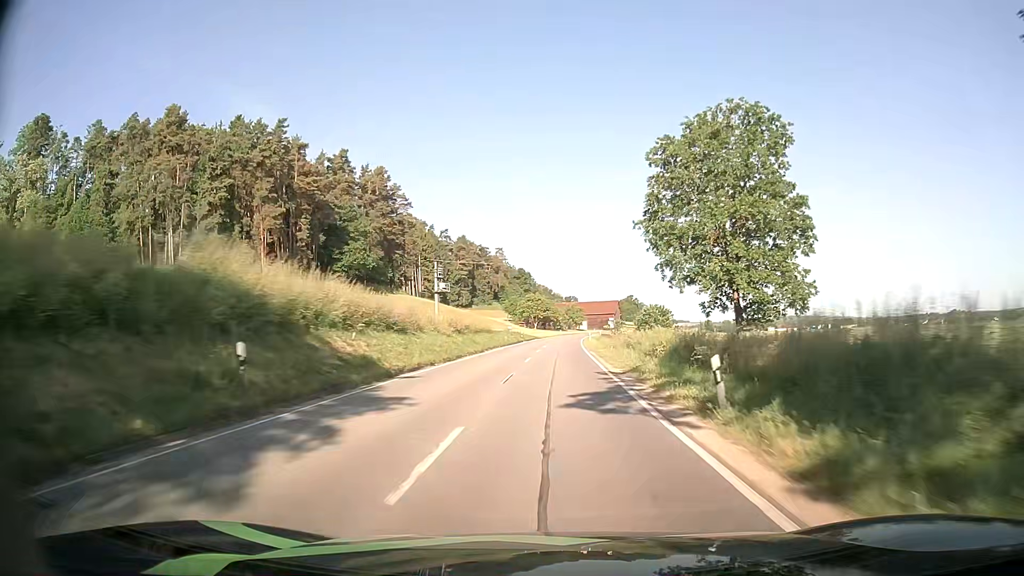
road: secondary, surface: asphalt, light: Day
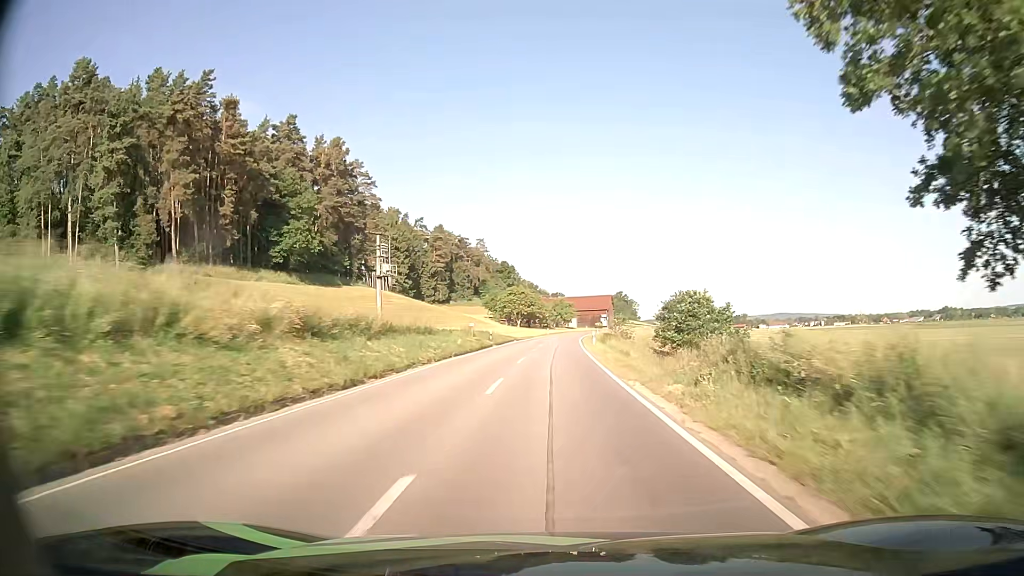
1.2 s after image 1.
(+0.1, +25.6) m; +1°
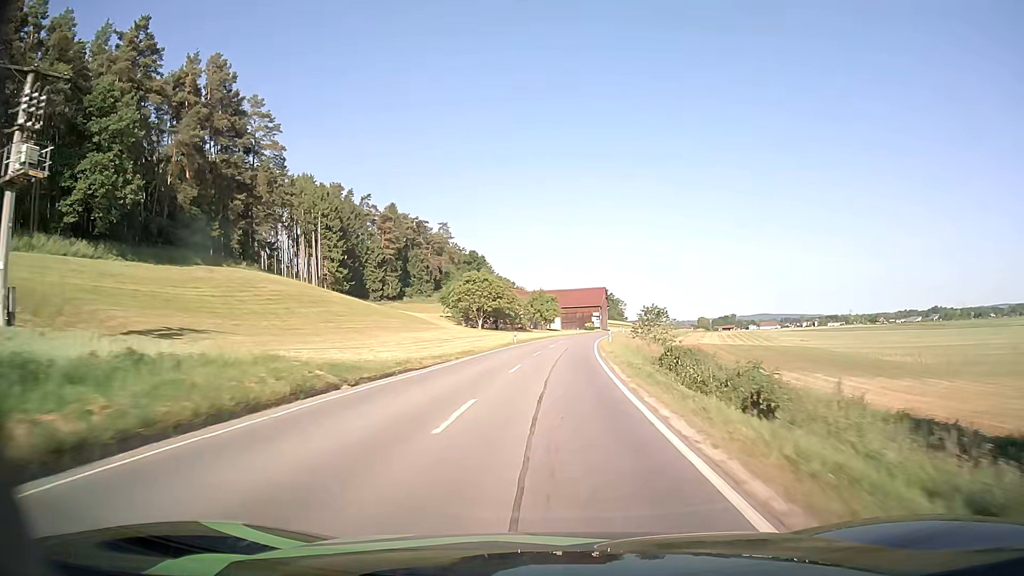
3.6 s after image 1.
(+1.0, +49.9) m; +2°
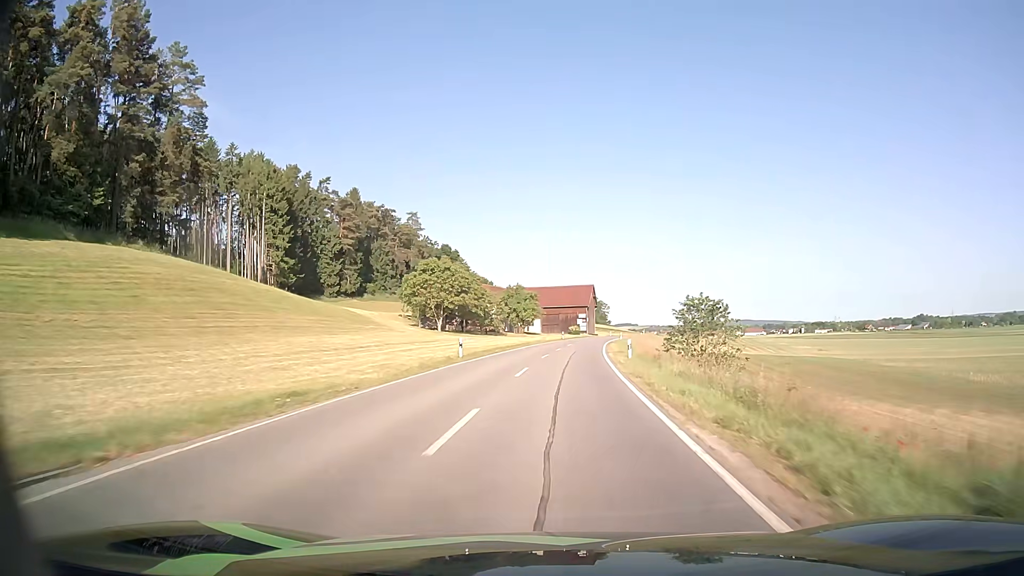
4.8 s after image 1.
(+0.3, +24.2) m; +1°
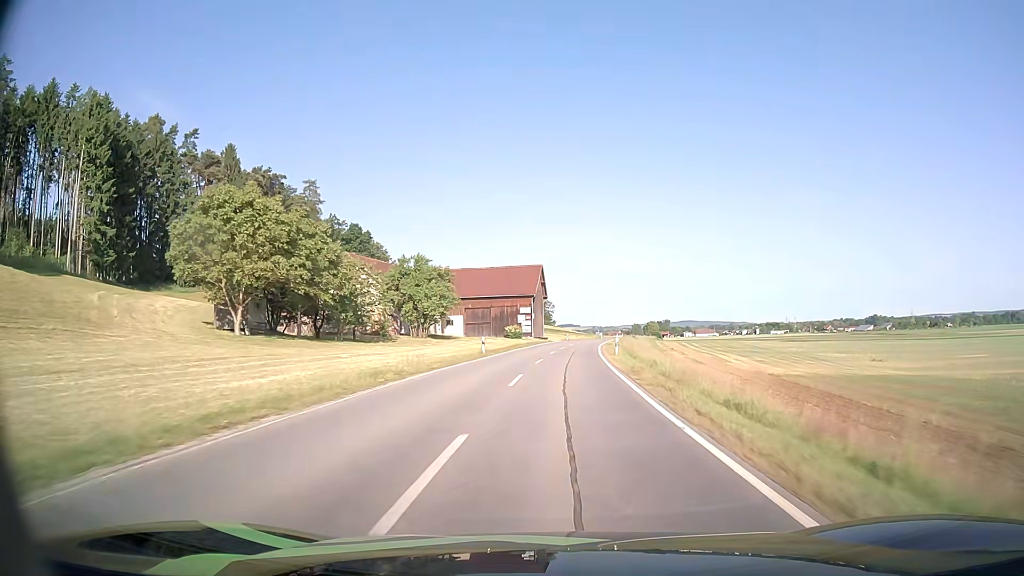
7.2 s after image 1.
(+2.2, +48.9) m; +5°
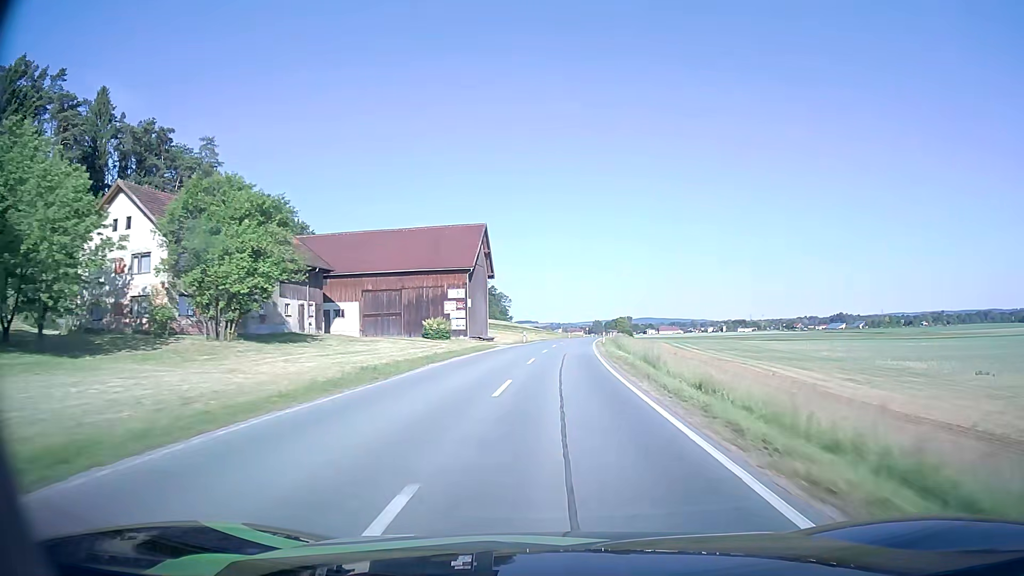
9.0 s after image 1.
(+0.9, +37.6) m; +3°
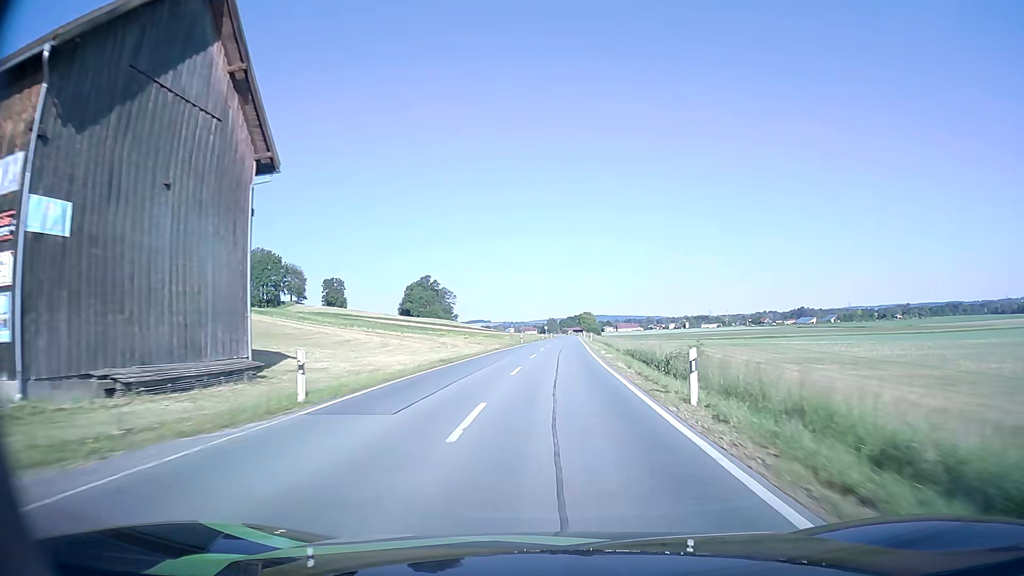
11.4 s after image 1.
(+1.6, +50.5) m; +4°
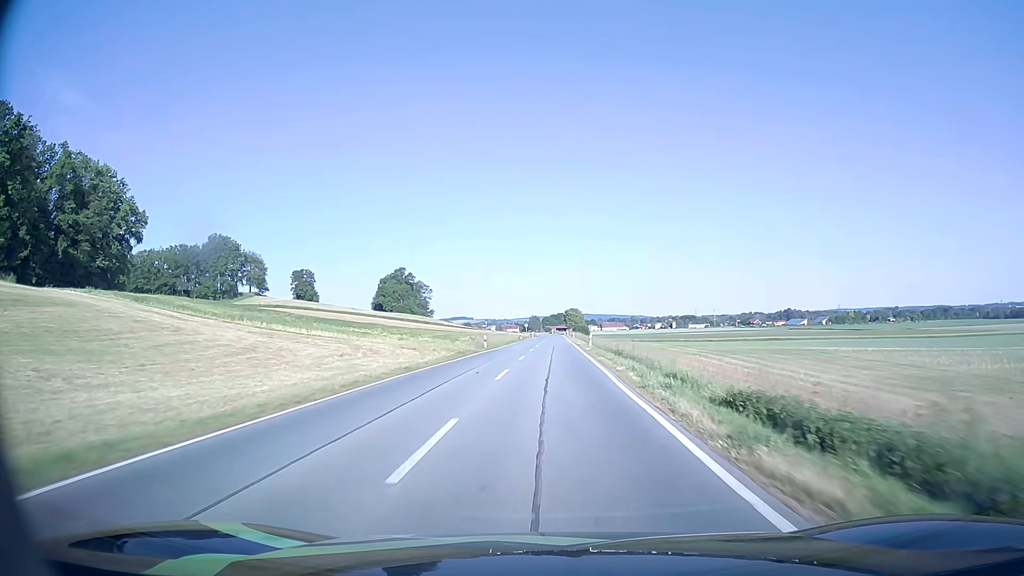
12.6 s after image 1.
(+0.4, +25.2) m; +2°
(0, +10) (0, +20) (0, +30) (0, +40) (0, +50) (+1, +60) (+1, +70) (+1, +80) (+1, +90) (+1, +100) m
